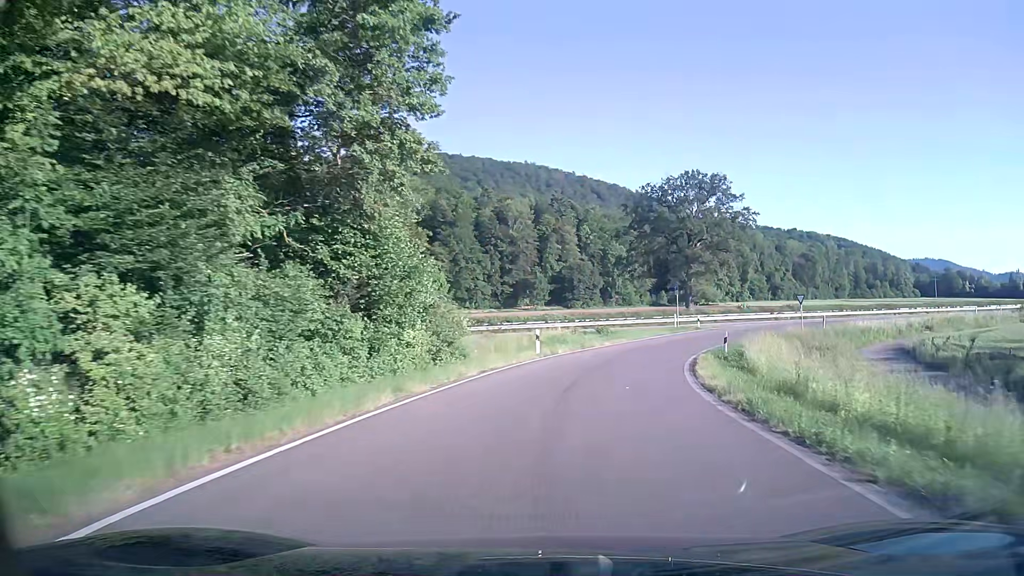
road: trunk_link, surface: asphalt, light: Day
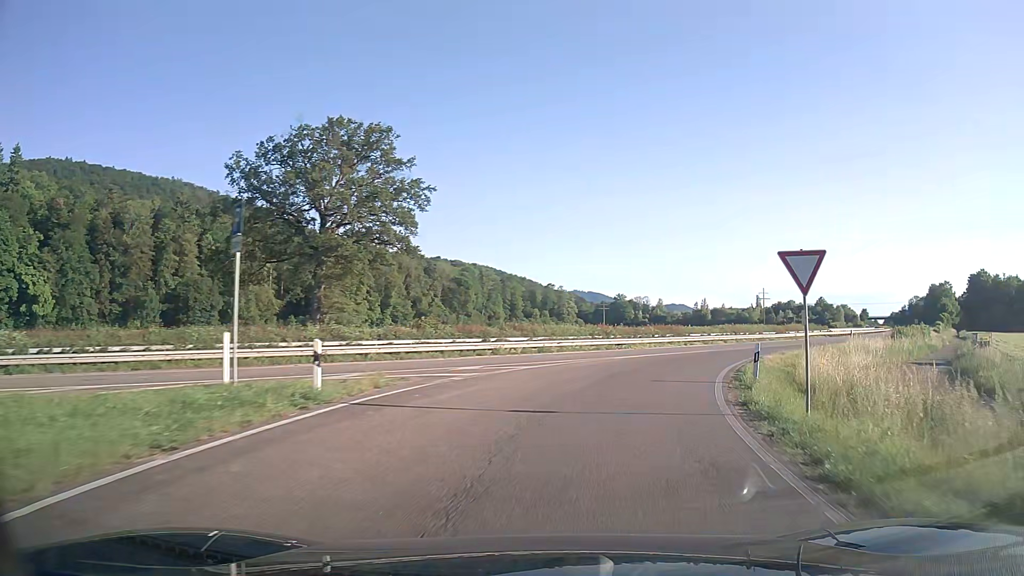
(+8.4, +37.9) m; +30°
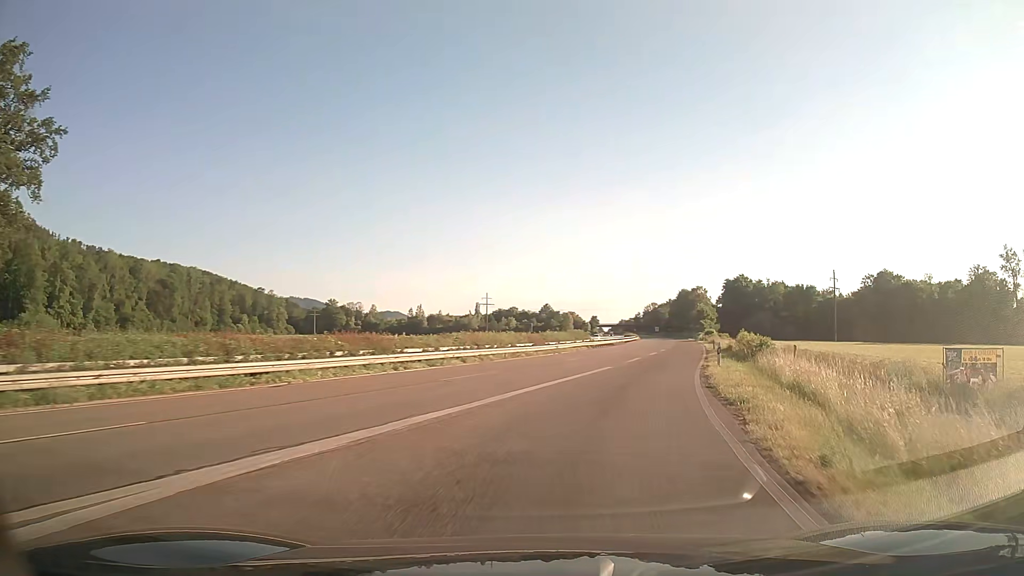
(+4.9, +23.2) m; +24°
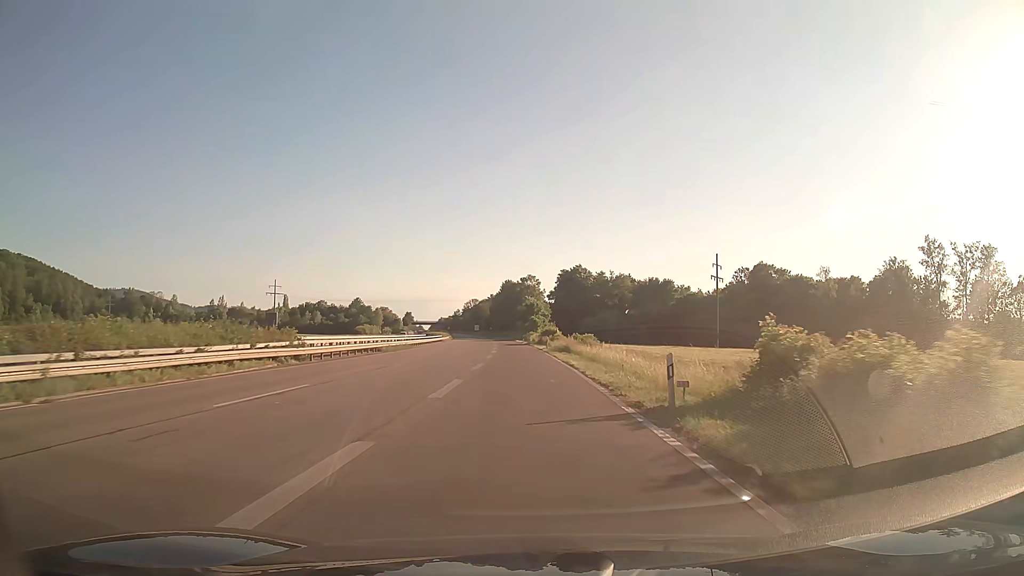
(+9.6, +43.9) m; +16°
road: trunk
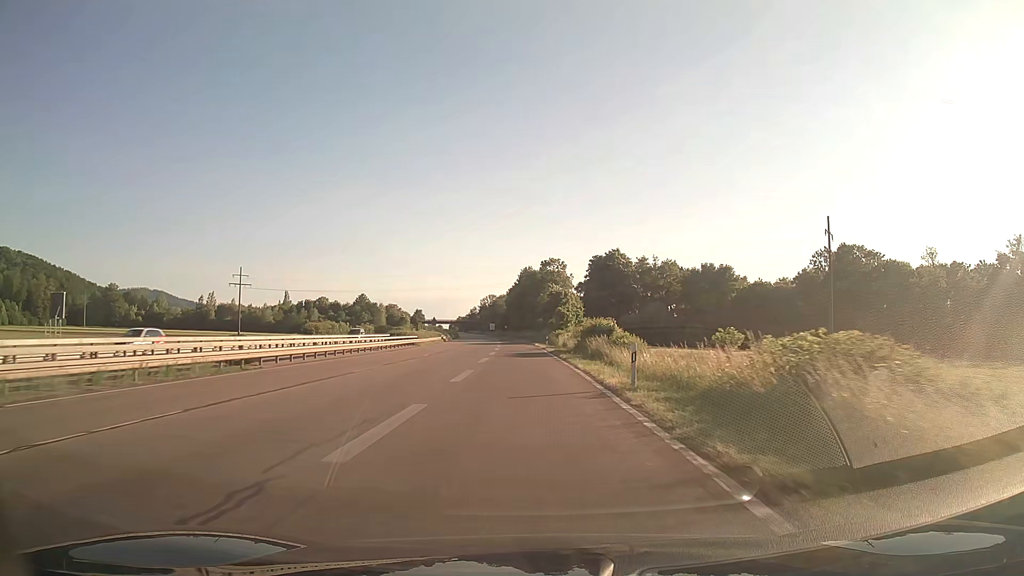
(-0.6, +44.0) m; -2°
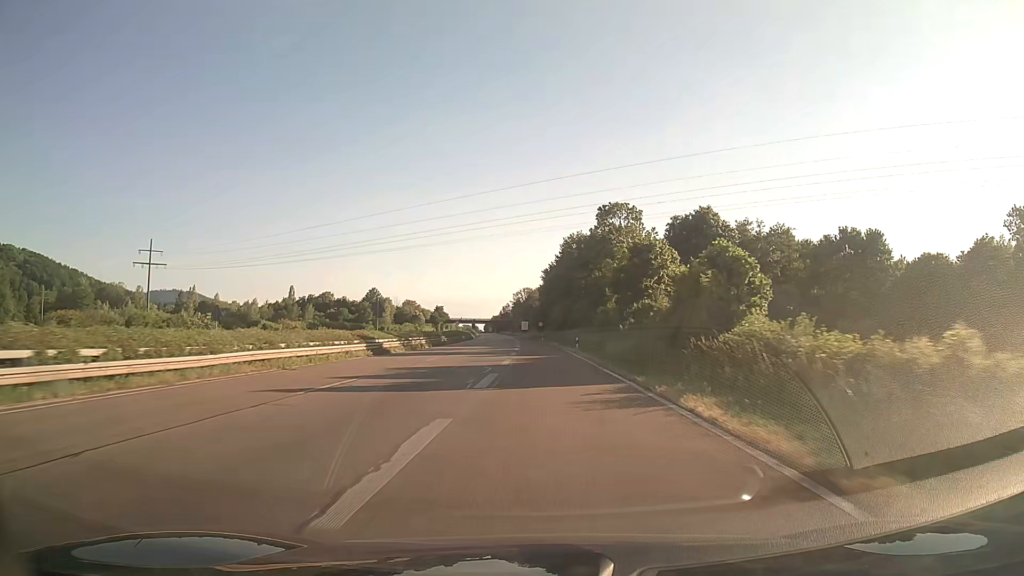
(-1.7, +63.2) m; -3°
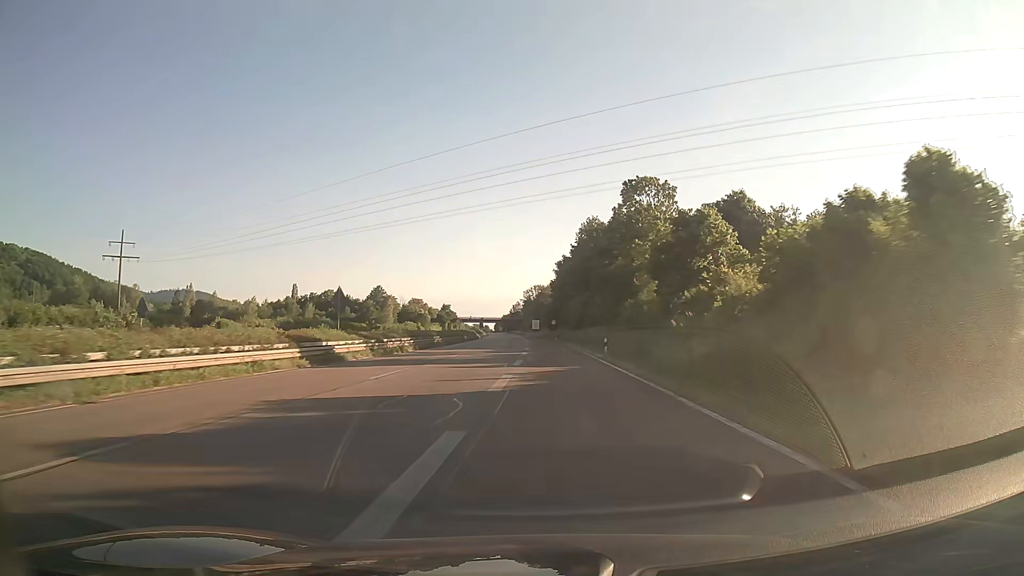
(-0.1, +13.5) m; -1°
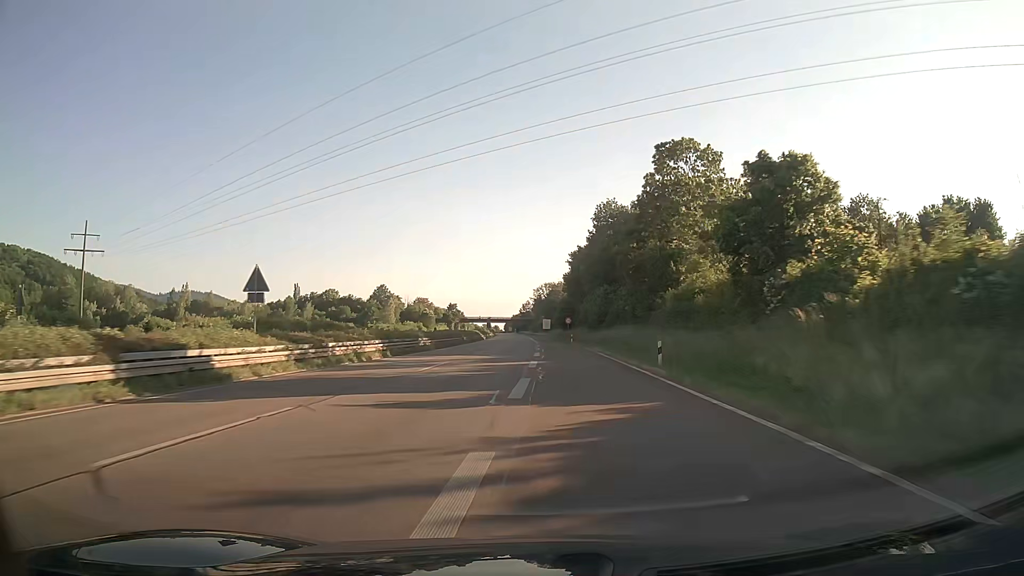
(-0.1, +13.7) m; -1°
(0, +10) (0, +20) (0, +30) (-1, +40) (-1, +50) (-1, +60) (-2, +70) (-2, +80) (-2, +90) (-2, +100) m
